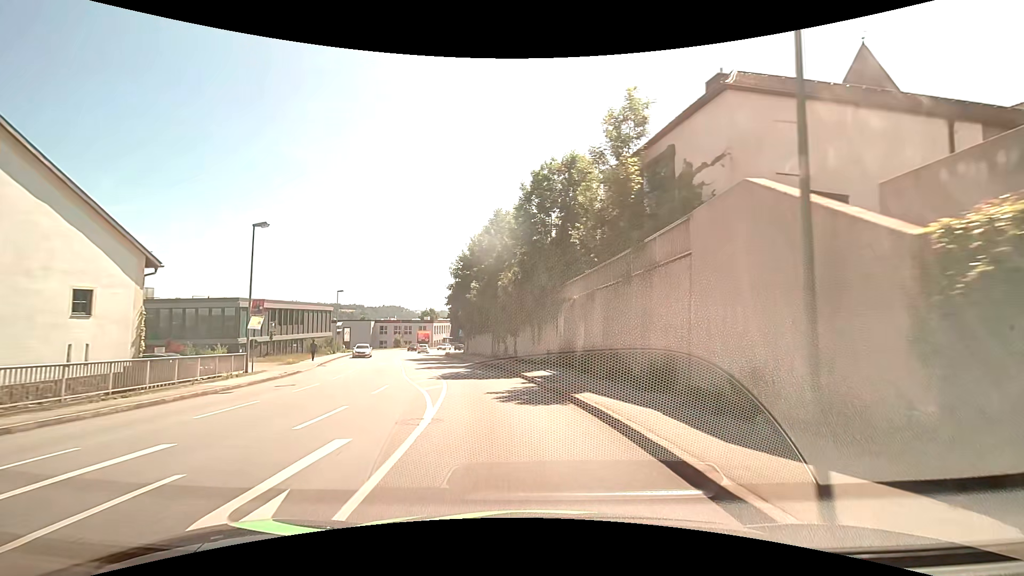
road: tertiary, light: Day
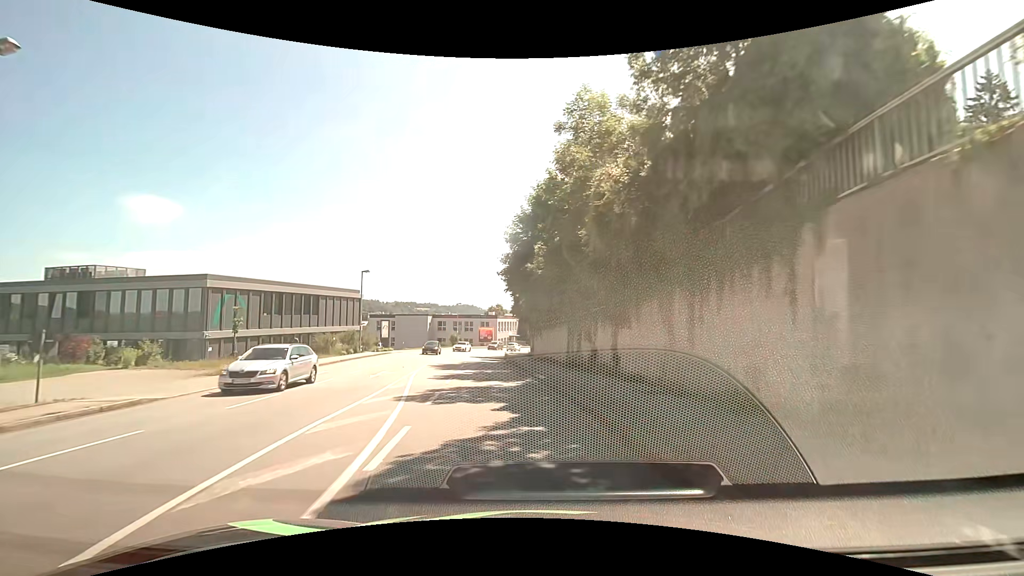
(-1.3, +17.7) m; -8°
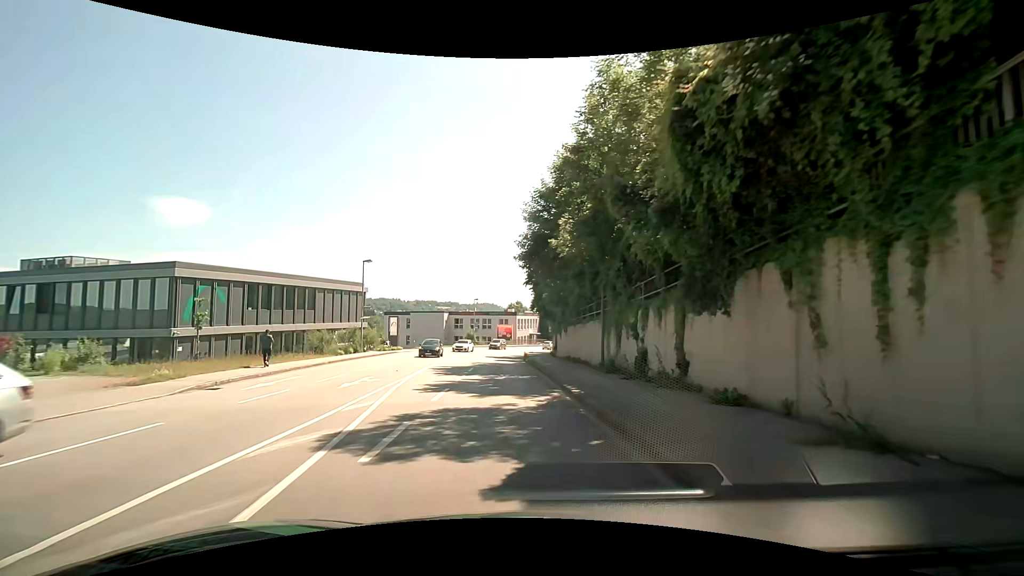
(-0.1, +5.8) m; -3°
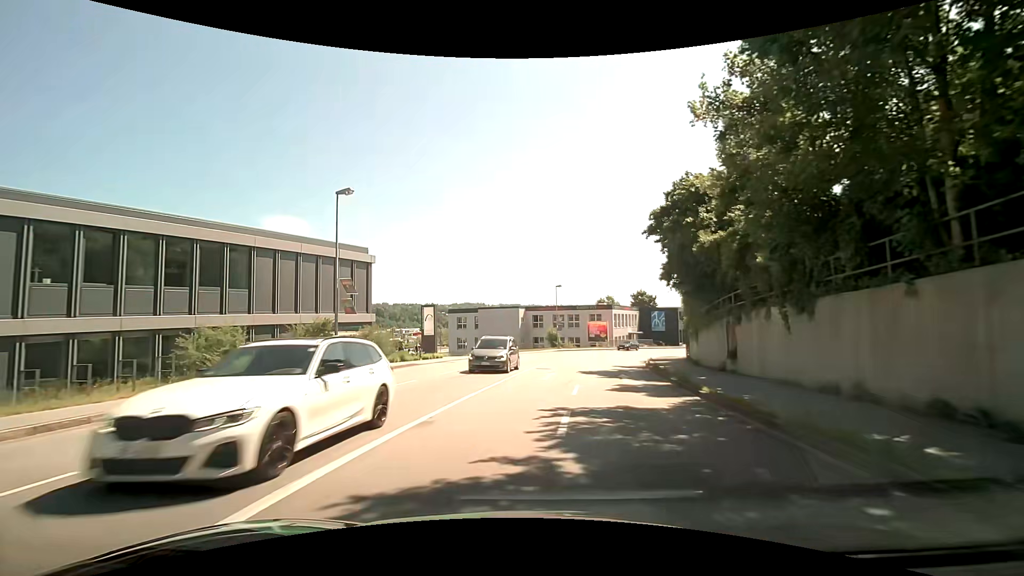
(-1.8, +22.5) m; -9°
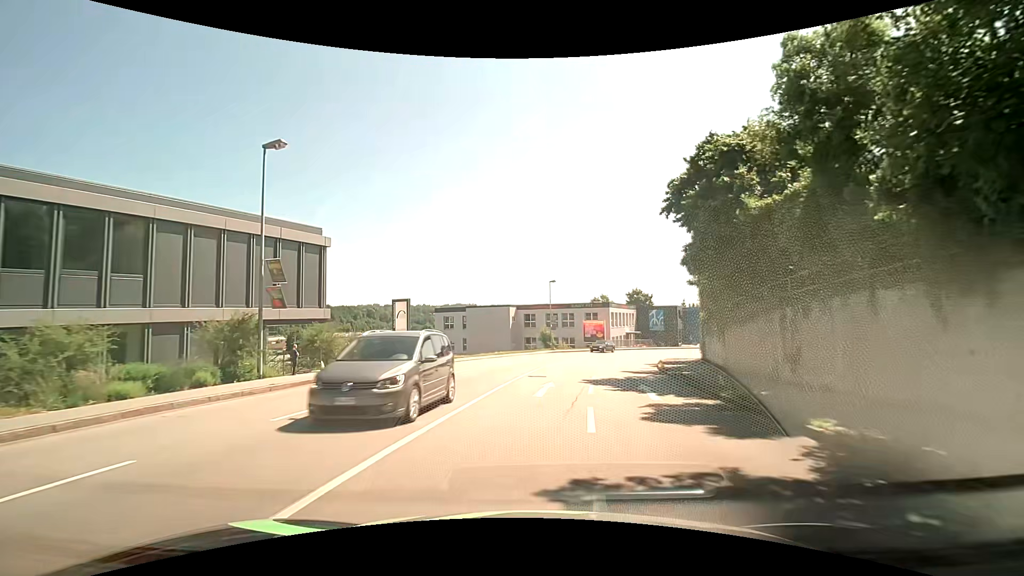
(+0.1, +5.5) m; +1°
(0, +10) (+1, +20) (+2, +30) (+5, +40) (+8, +49) (+12, +58) (+17, +67) (+23, +75) (+30, +82) (+38, +88) m
